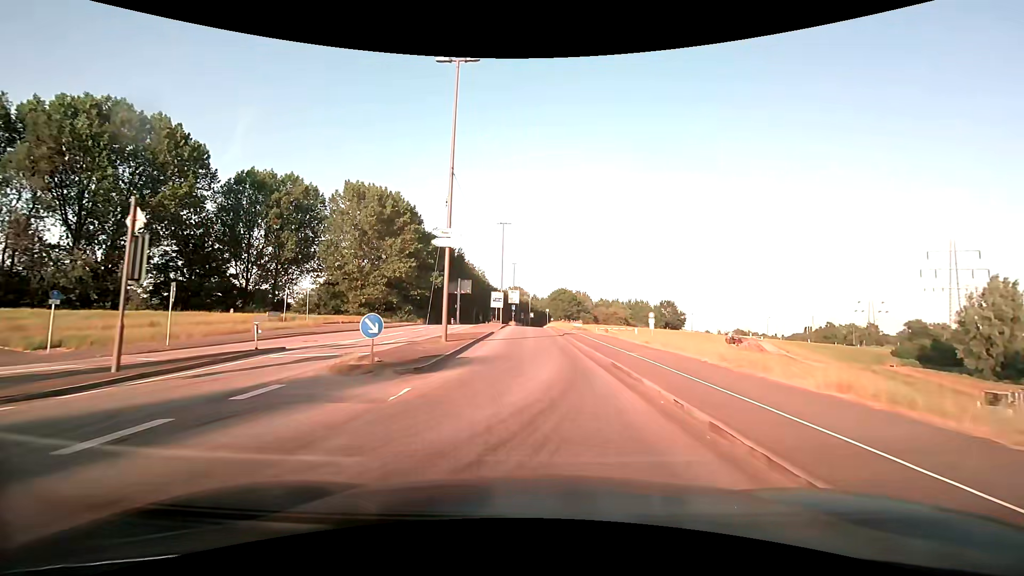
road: secondary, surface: asphalt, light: Day
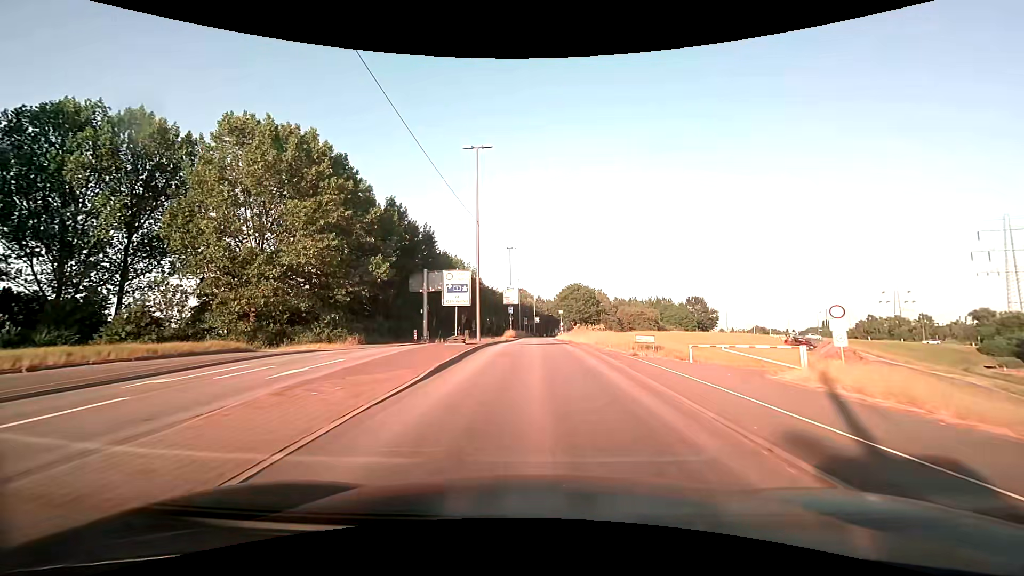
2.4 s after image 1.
(-0.1, +30.1) m; 0°
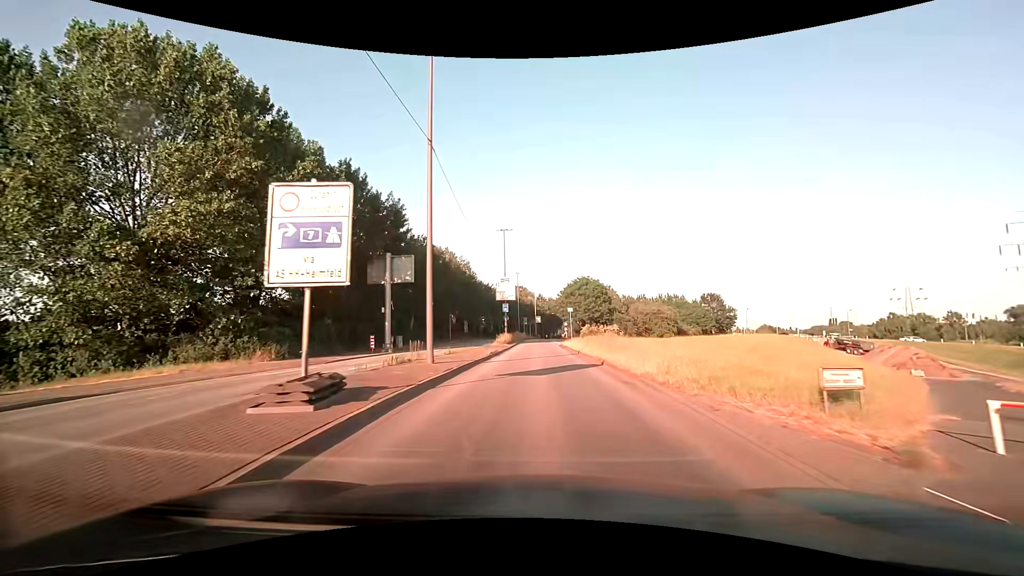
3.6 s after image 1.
(-0.1, +15.0) m; 0°
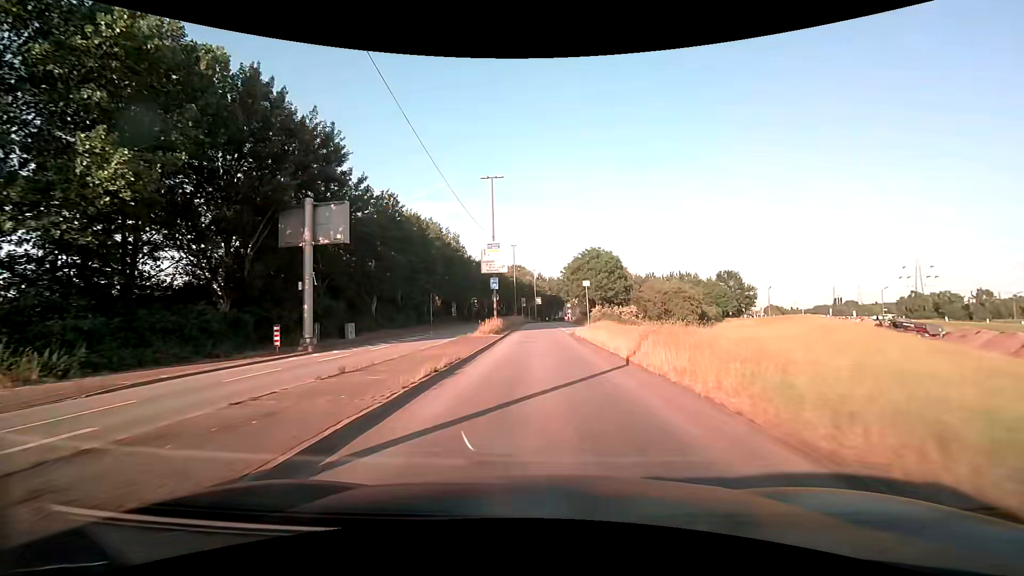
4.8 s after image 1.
(0.0, +15.0) m; 0°
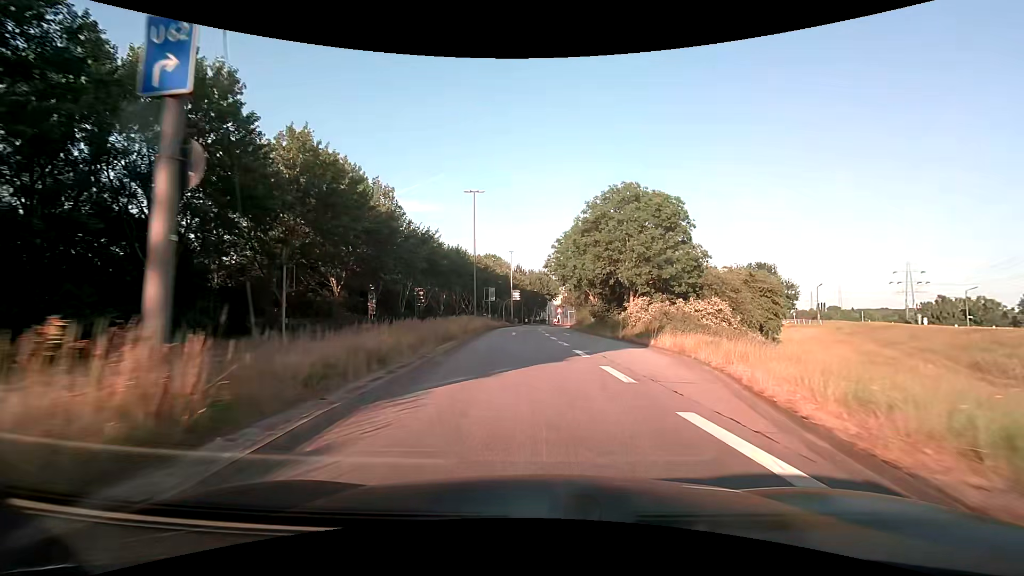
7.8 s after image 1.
(+0.1, +35.8) m; +2°
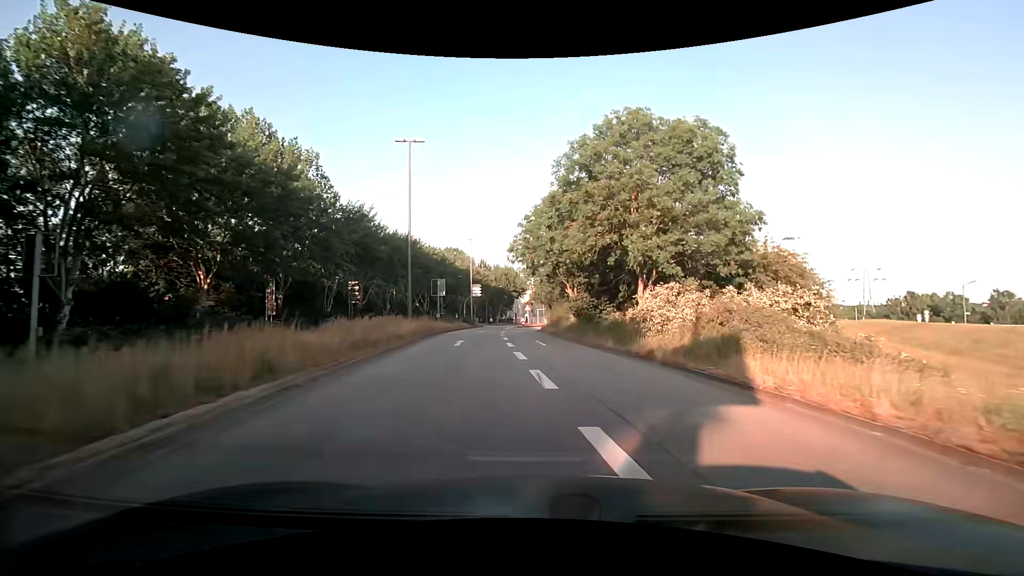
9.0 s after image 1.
(+0.4, +13.1) m; +3°
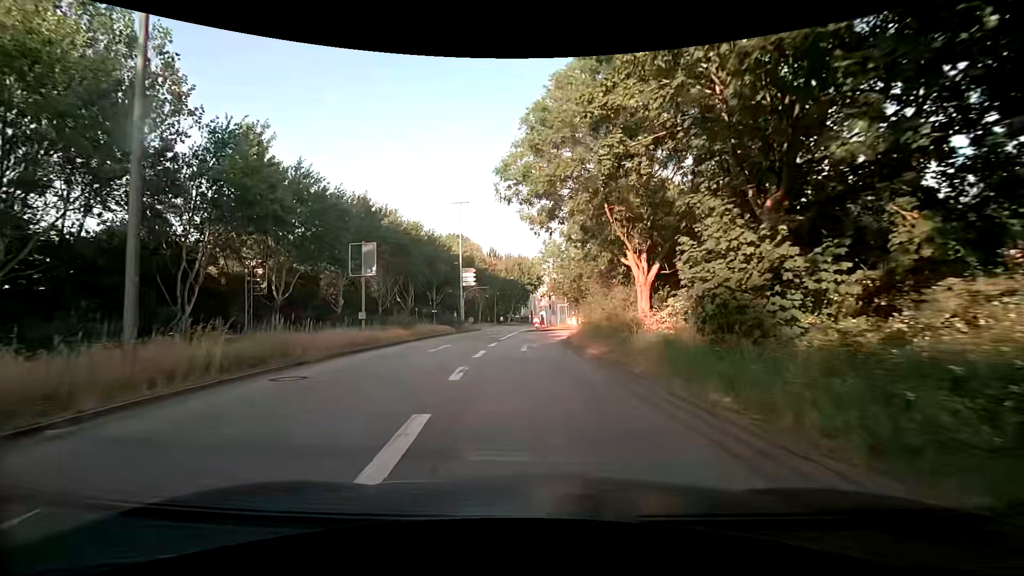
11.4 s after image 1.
(+0.3, +23.1) m; -1°
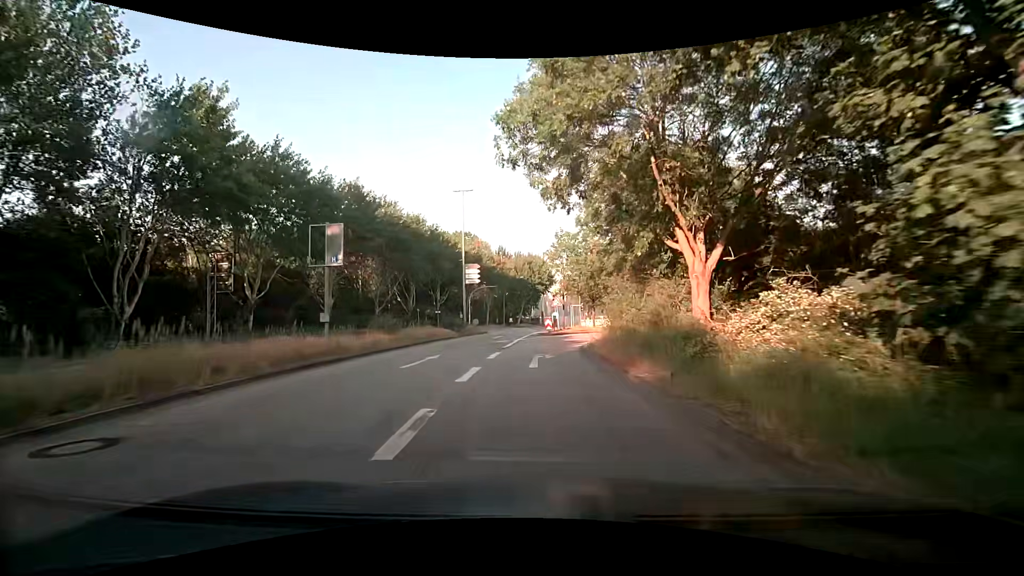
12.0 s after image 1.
(0.0, +5.4) m; -2°
